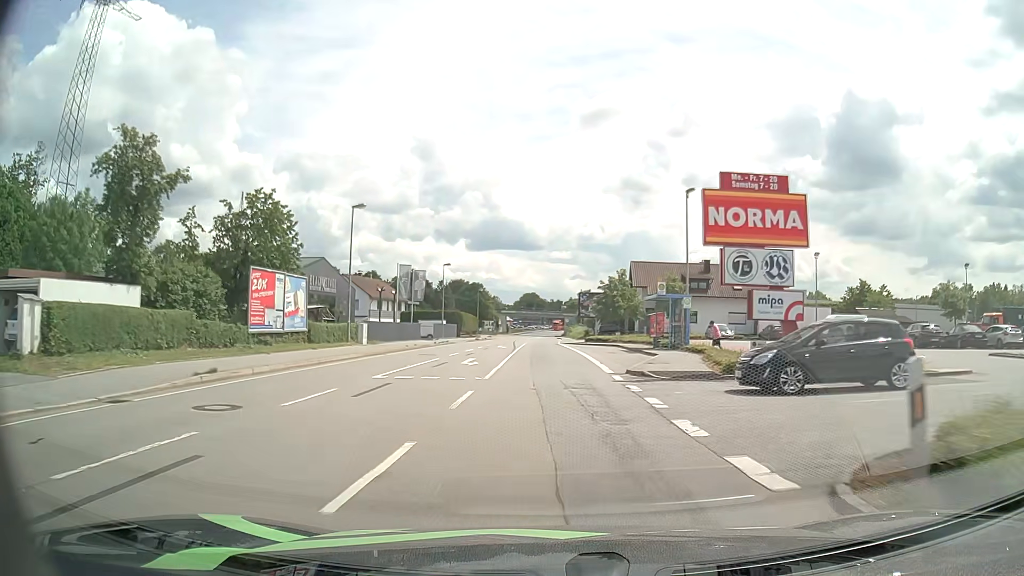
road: primary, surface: asphalt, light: Day
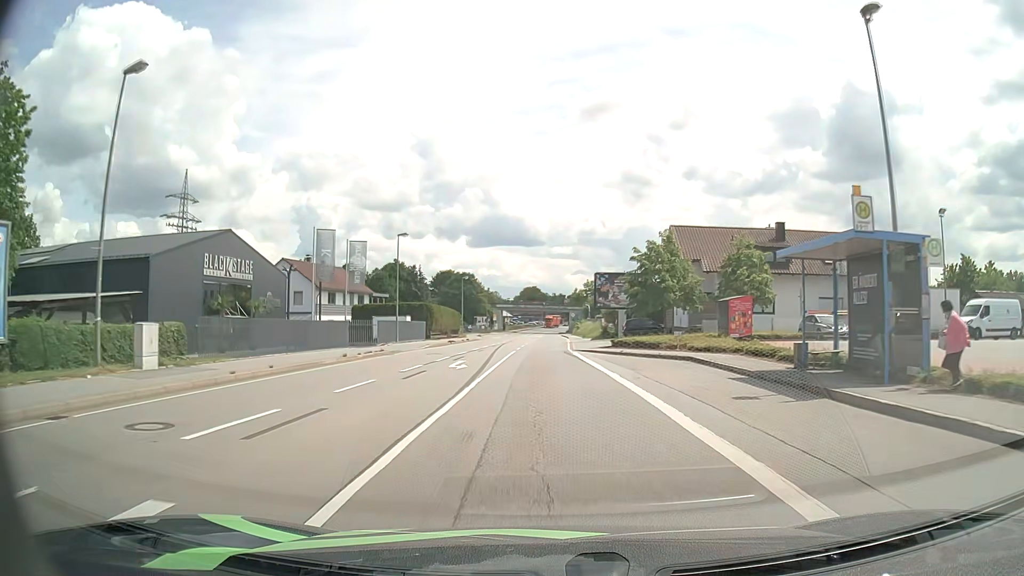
(0.0, +22.7) m; 0°
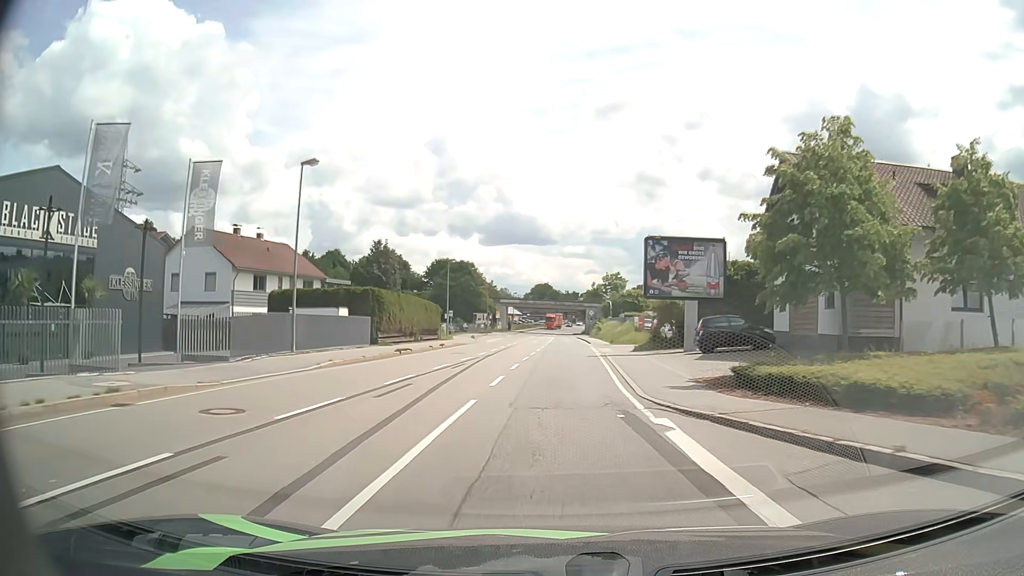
(0.0, +22.4) m; -1°
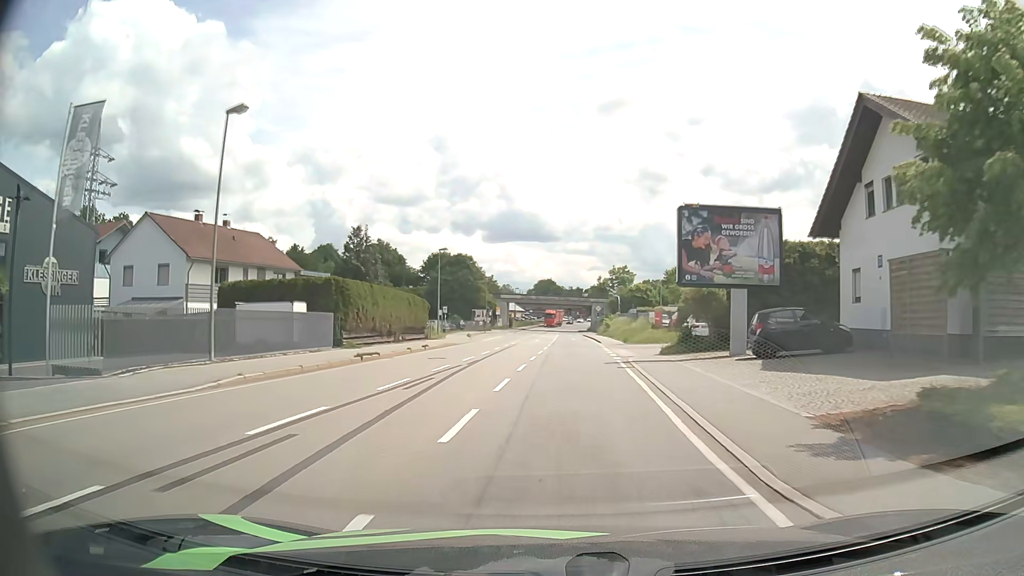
(0.0, +7.5) m; 0°
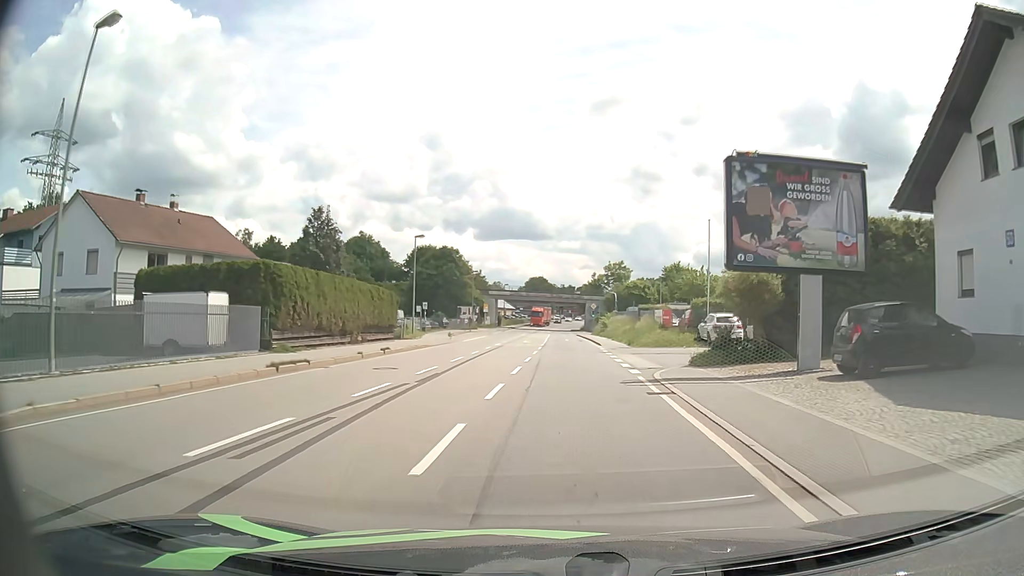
(0.0, +7.6) m; 0°
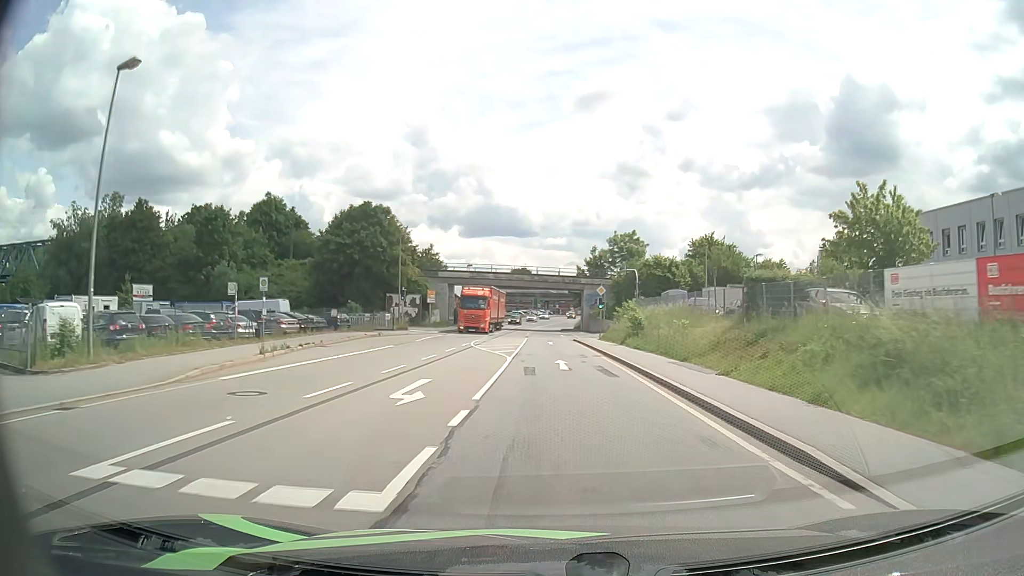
(+0.9, +37.3) m; +2°
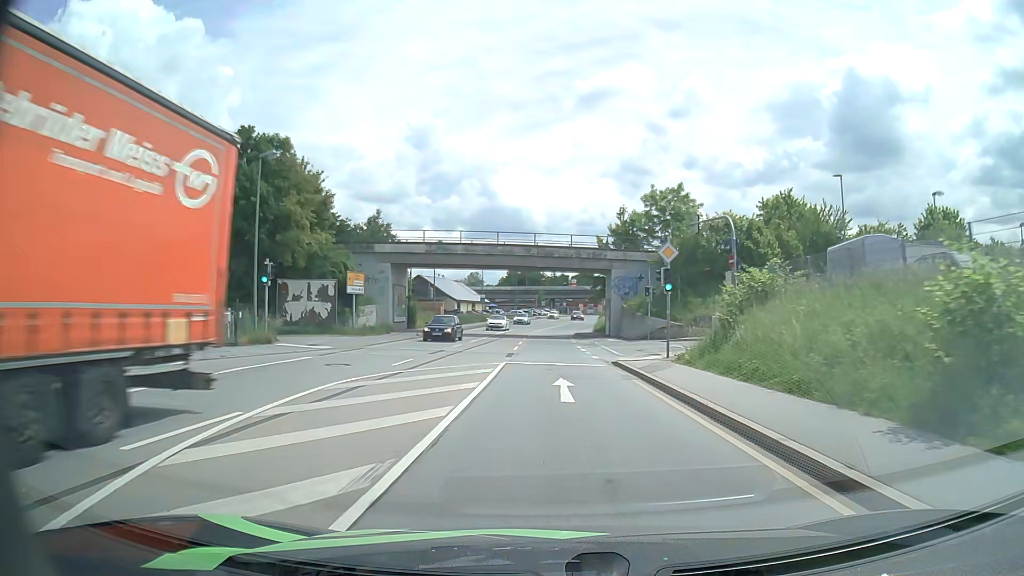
(0.0, +29.4) m; -1°
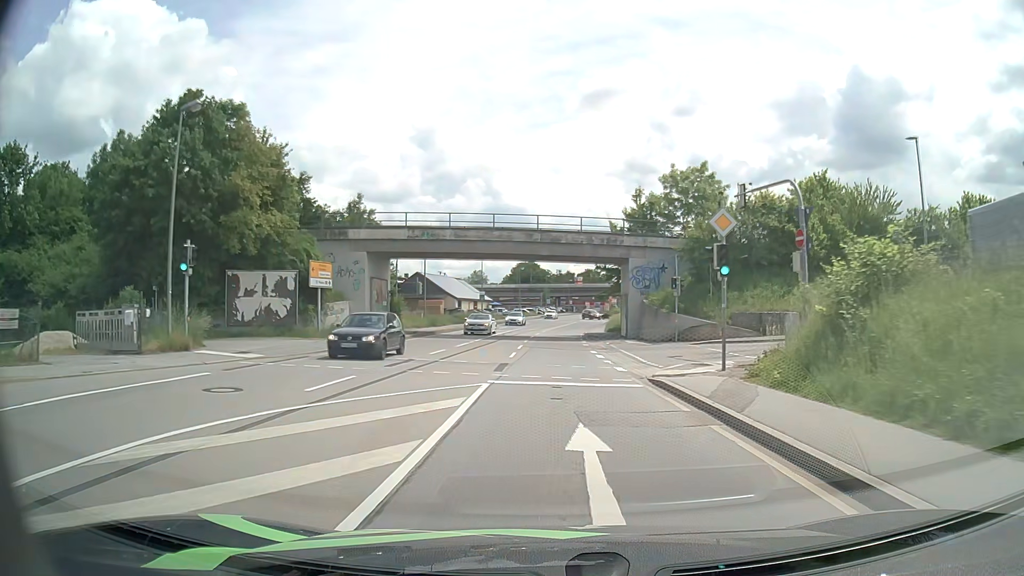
(0.0, +7.5) m; 0°
